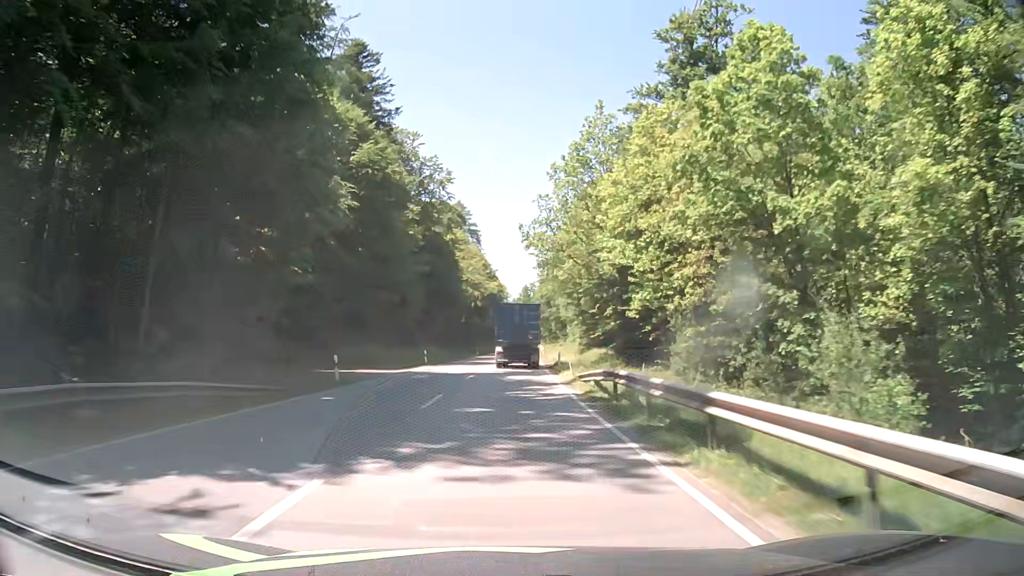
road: secondary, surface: asphalt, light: Day
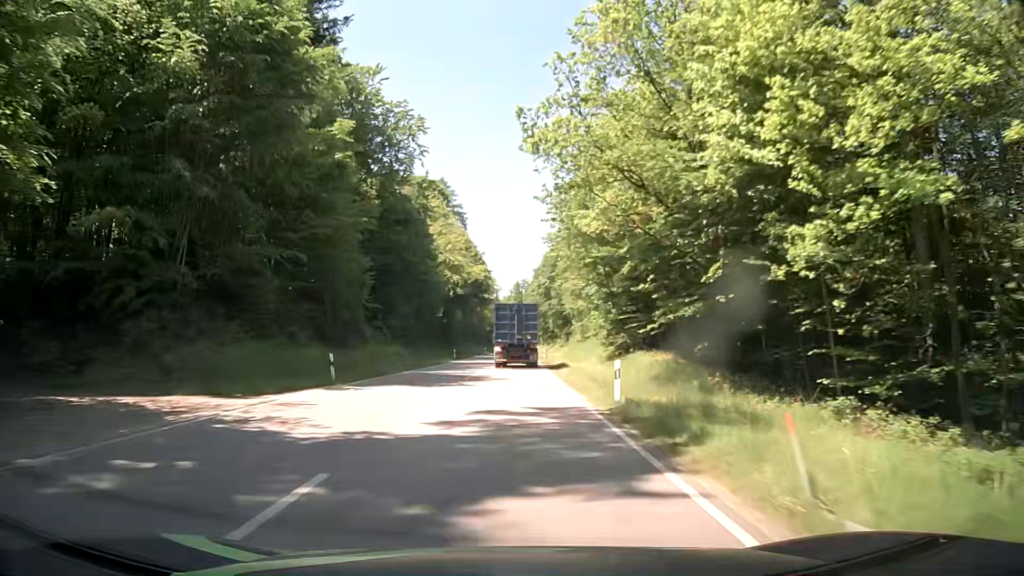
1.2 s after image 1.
(+0.1, +23.7) m; +1°
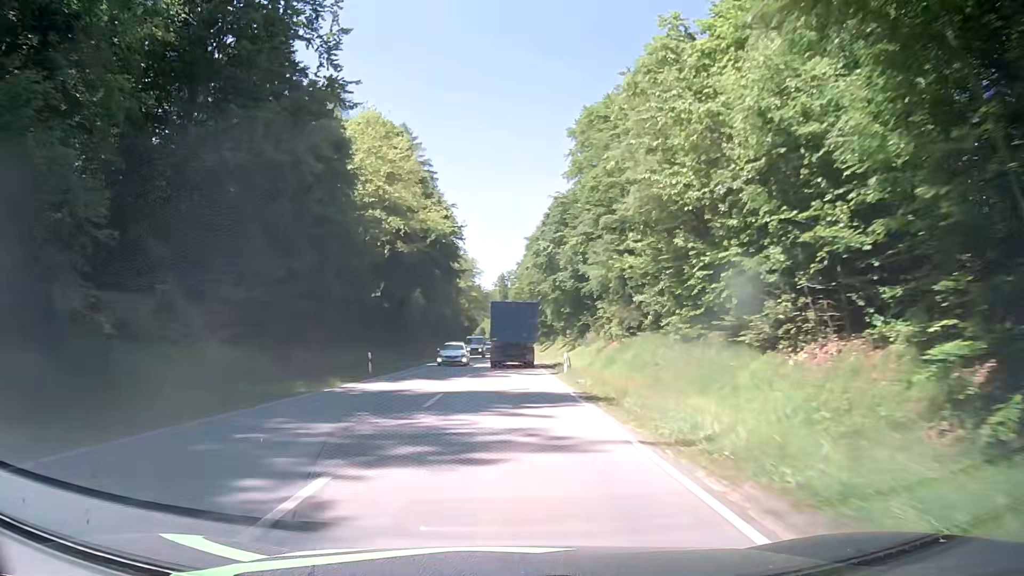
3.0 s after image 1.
(+0.4, +36.0) m; +2°
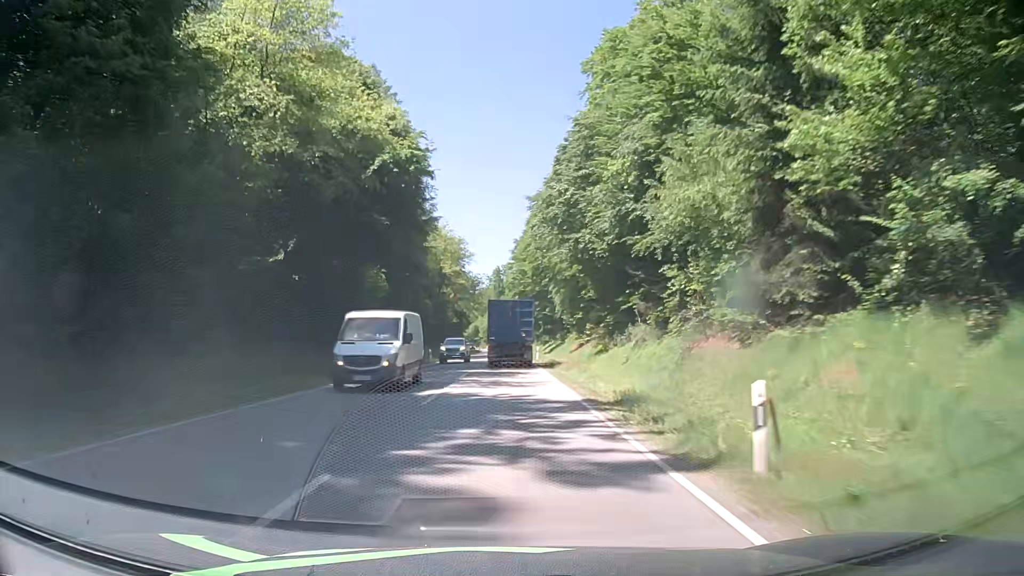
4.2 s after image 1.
(0.0, +23.9) m; 0°
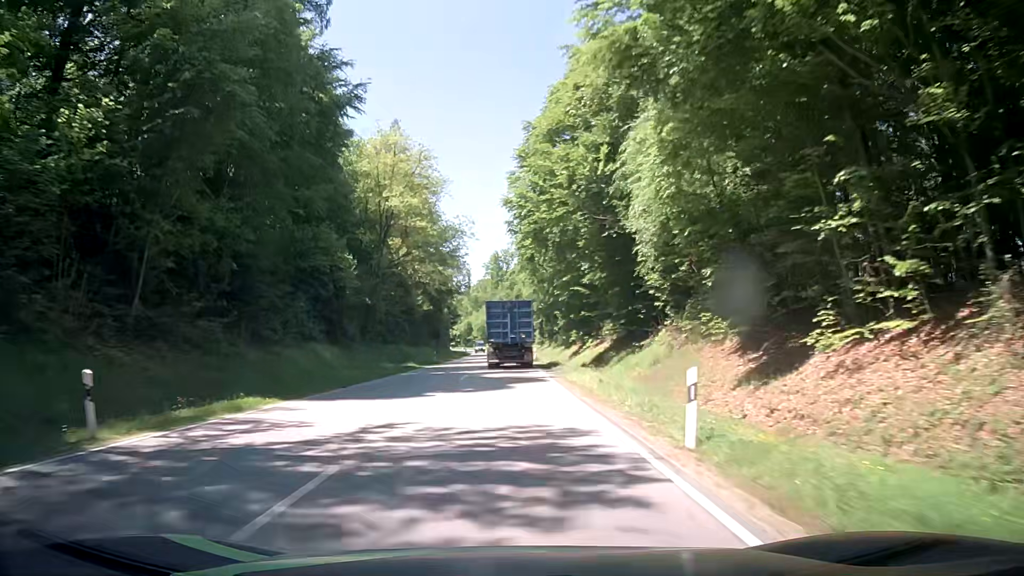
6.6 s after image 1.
(+0.2, +47.4) m; 0°
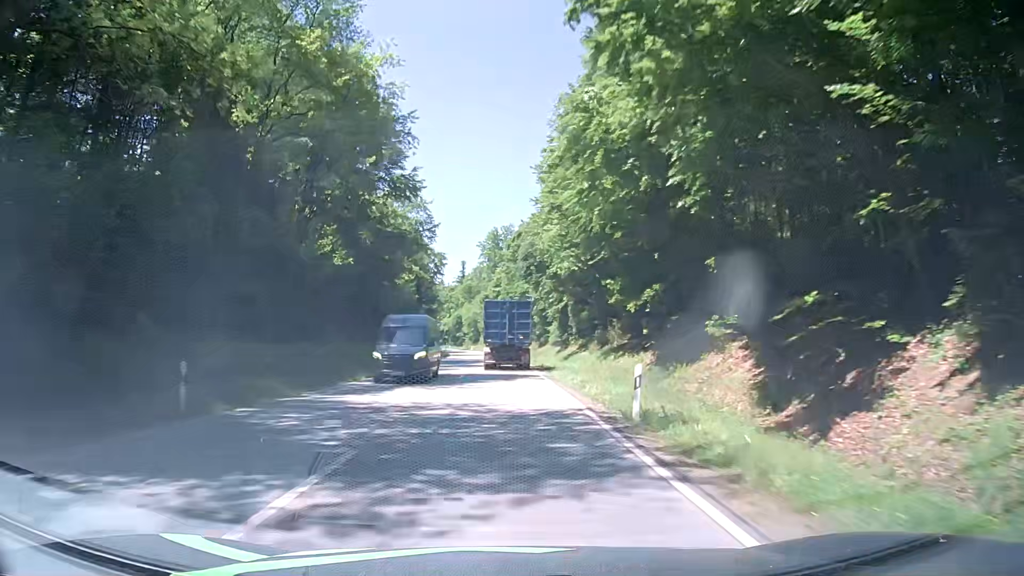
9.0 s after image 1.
(+0.2, +46.9) m; +1°
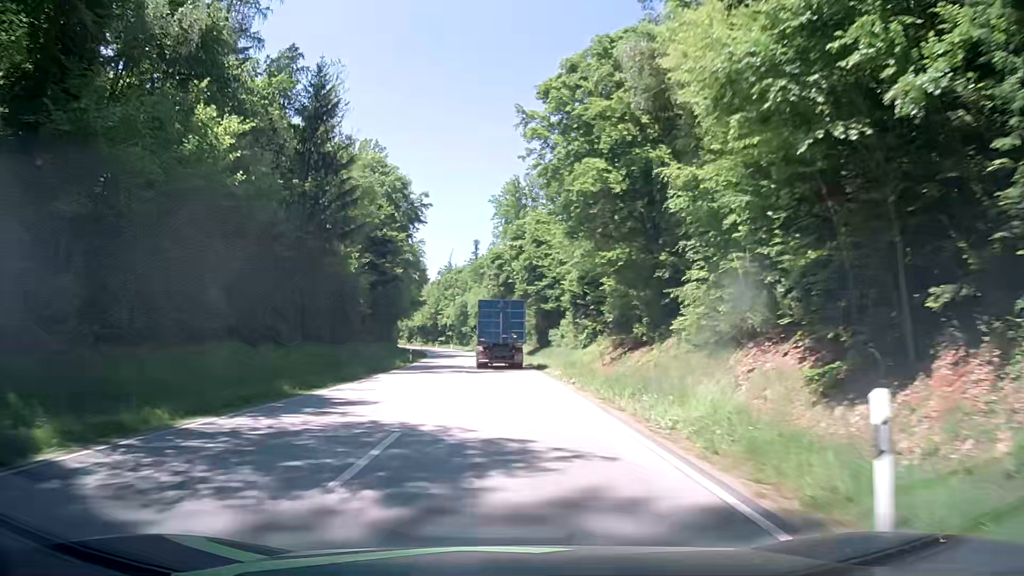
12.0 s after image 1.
(-1.0, +58.1) m; -2°
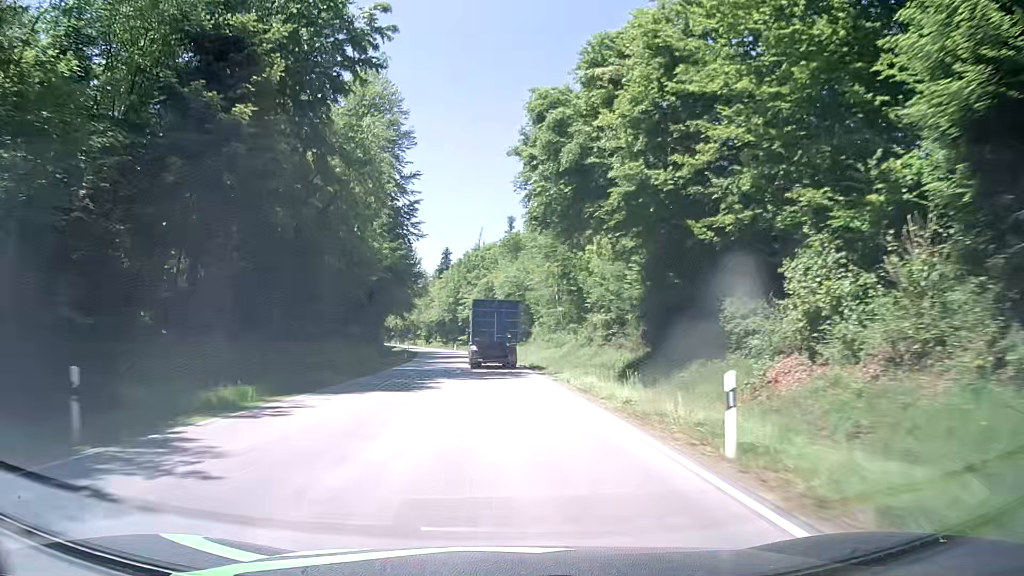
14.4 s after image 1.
(-1.1, +46.4) m; -3°
(0, +10) (0, +20) (-1, +30) (-1, +40) (-2, +50) (-3, +60) (-4, +70) (-5, +80) (-7, +90) (-8, +100) m
